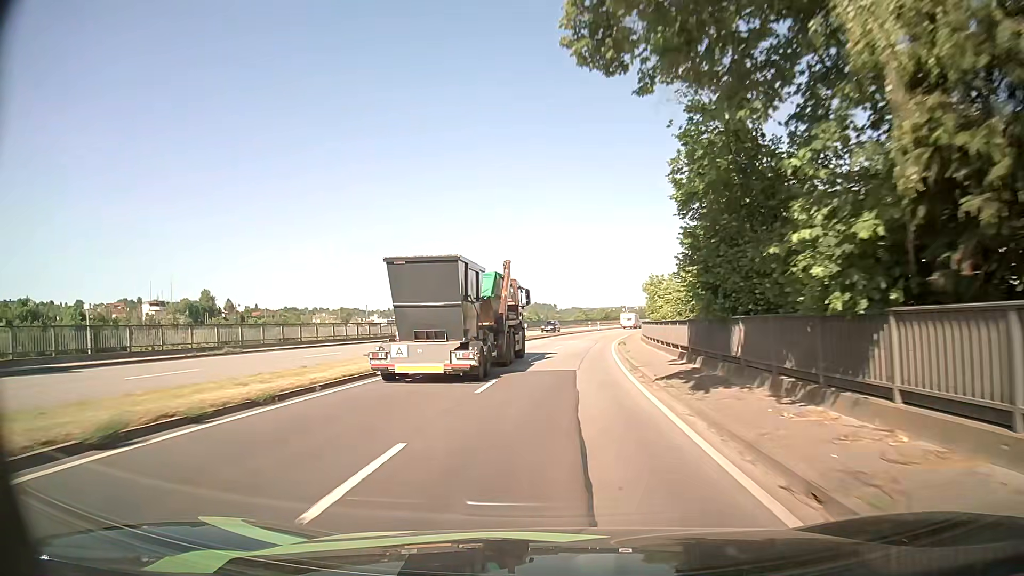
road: primary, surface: asphalt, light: Day
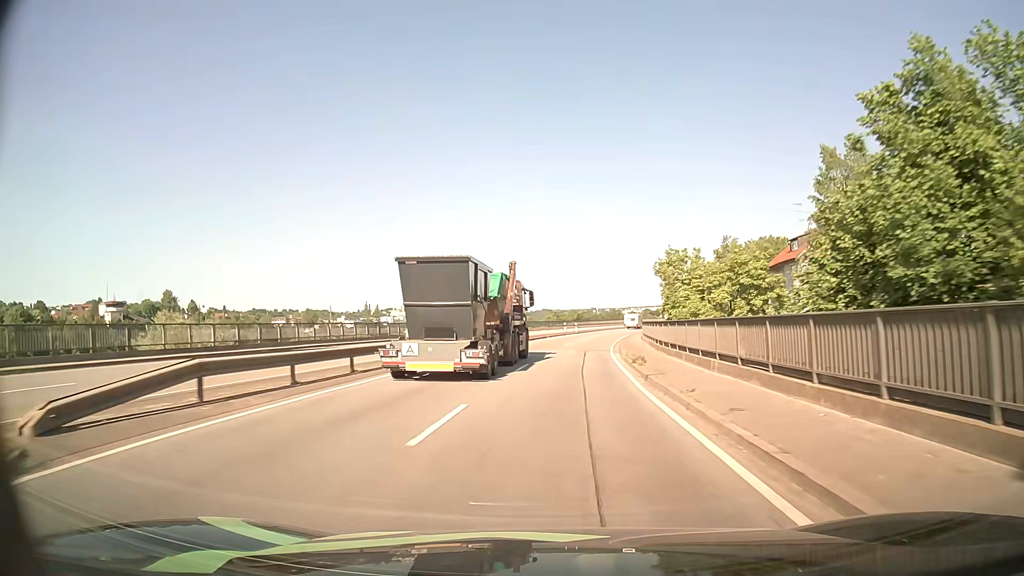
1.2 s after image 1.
(+0.3, +18.0) m; +3°
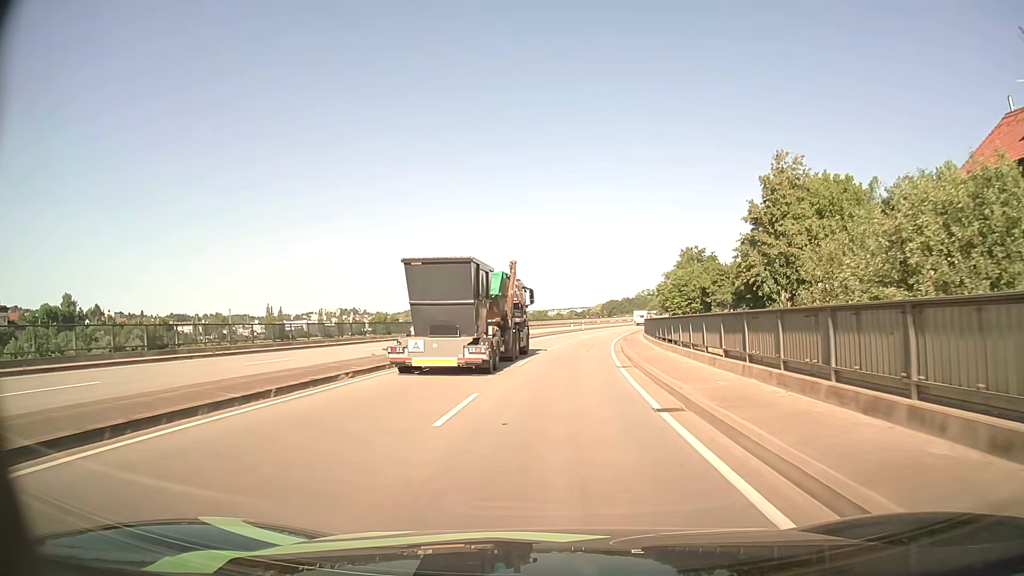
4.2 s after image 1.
(+2.6, +46.5) m; +6°
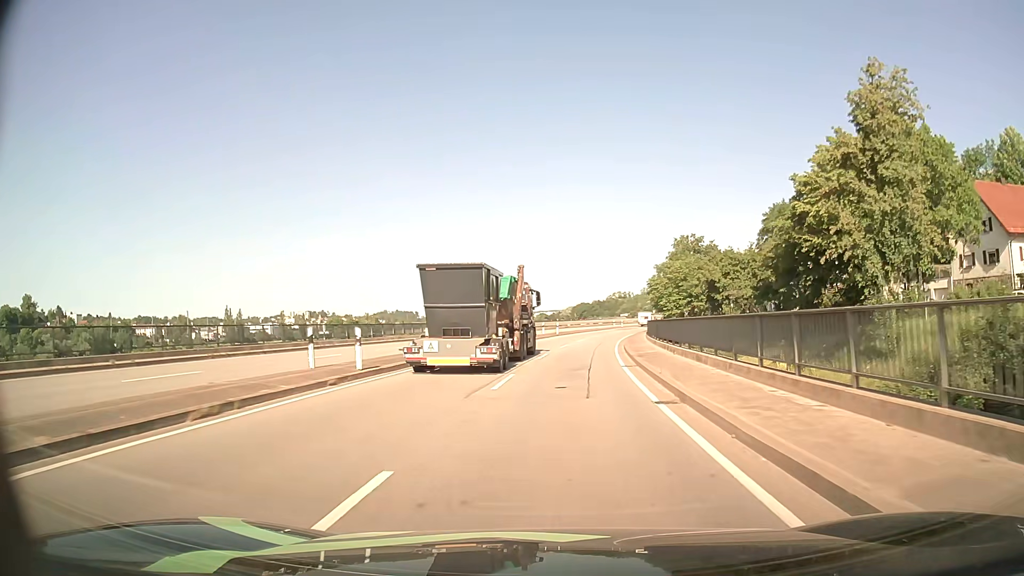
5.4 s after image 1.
(+0.4, +18.7) m; +2°
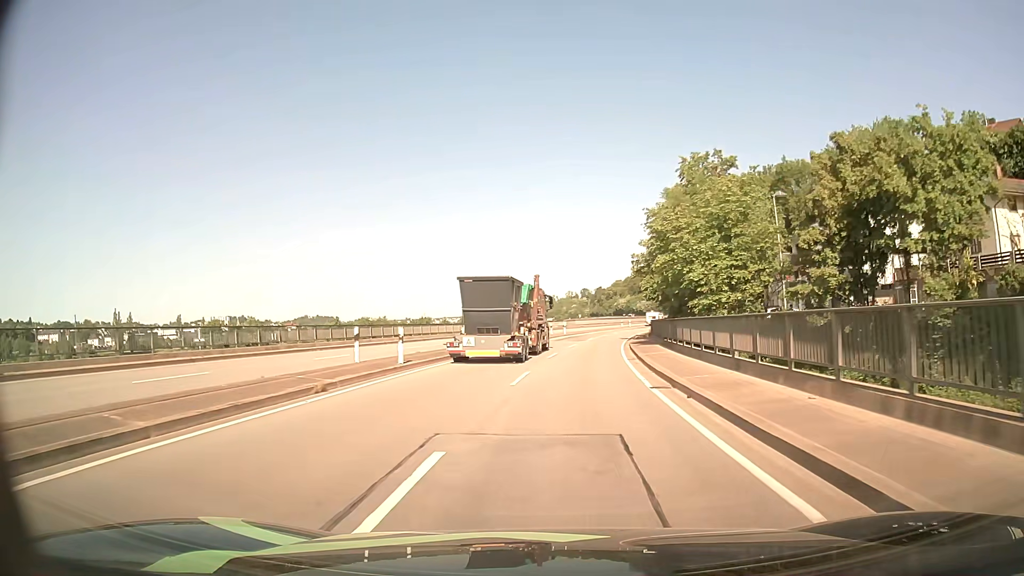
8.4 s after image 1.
(+2.9, +46.7) m; +7°
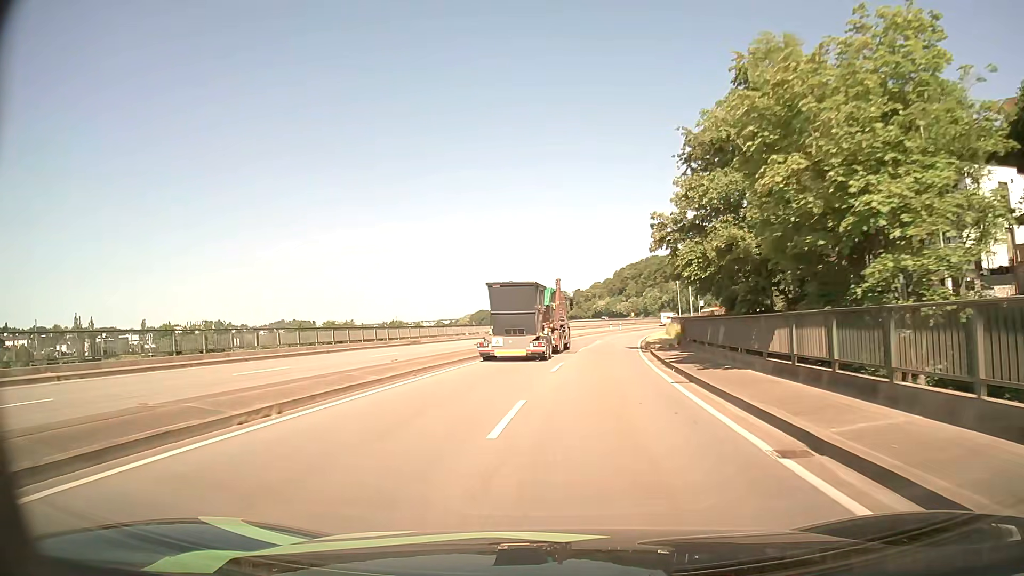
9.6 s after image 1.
(+0.4, +19.2) m; +2°
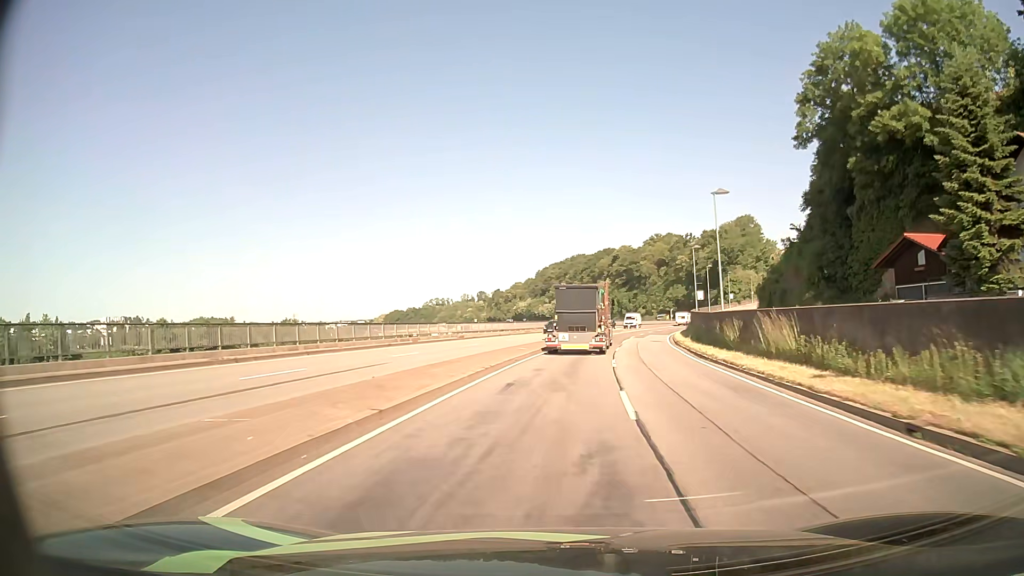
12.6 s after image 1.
(+2.3, +50.0) m; +7°
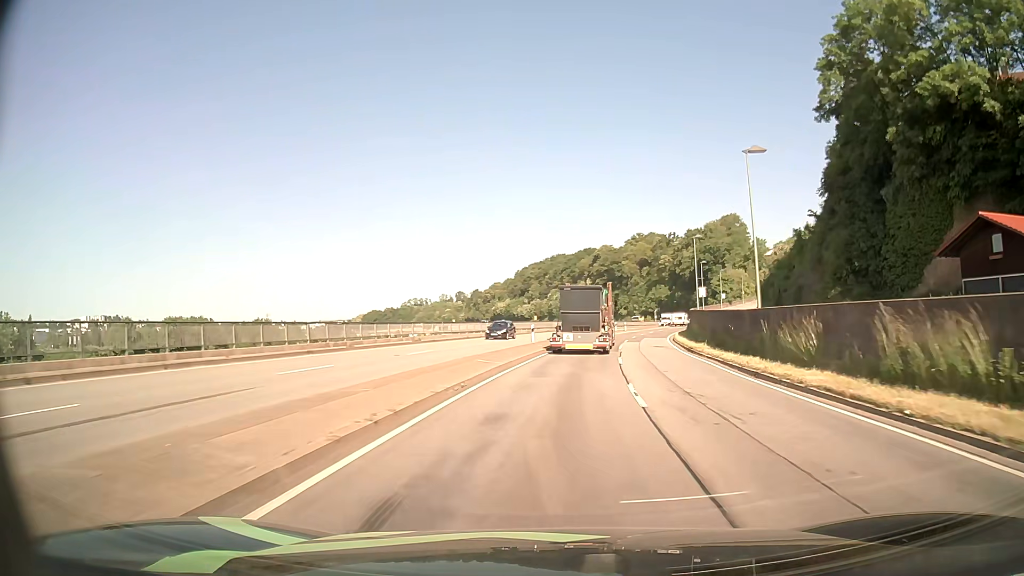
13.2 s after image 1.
(+0.1, +10.2) m; +2°
(0, +10) (+1, +20) (+1, +30) (+3, +40) (+4, +50) (+6, +60) (+8, +69) (+10, +79) (+12, +89) (+15, +99) m
